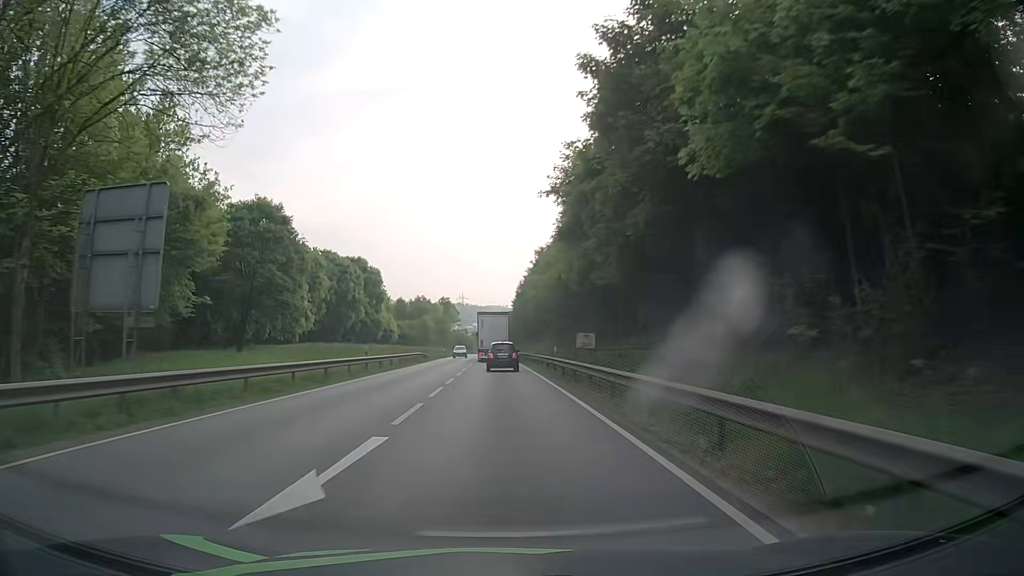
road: primary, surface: asphalt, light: Day
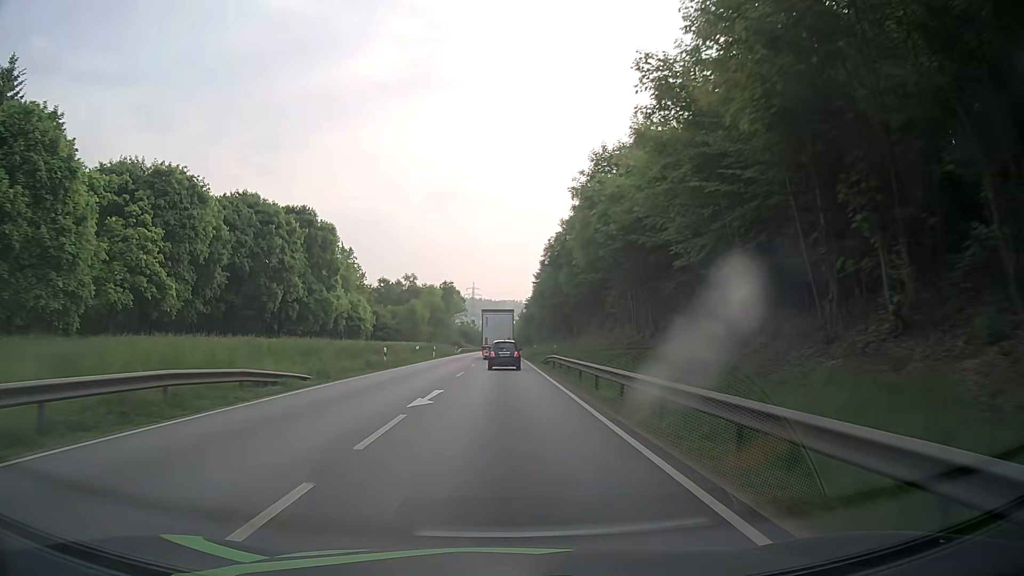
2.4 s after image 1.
(-0.6, +44.8) m; -1°
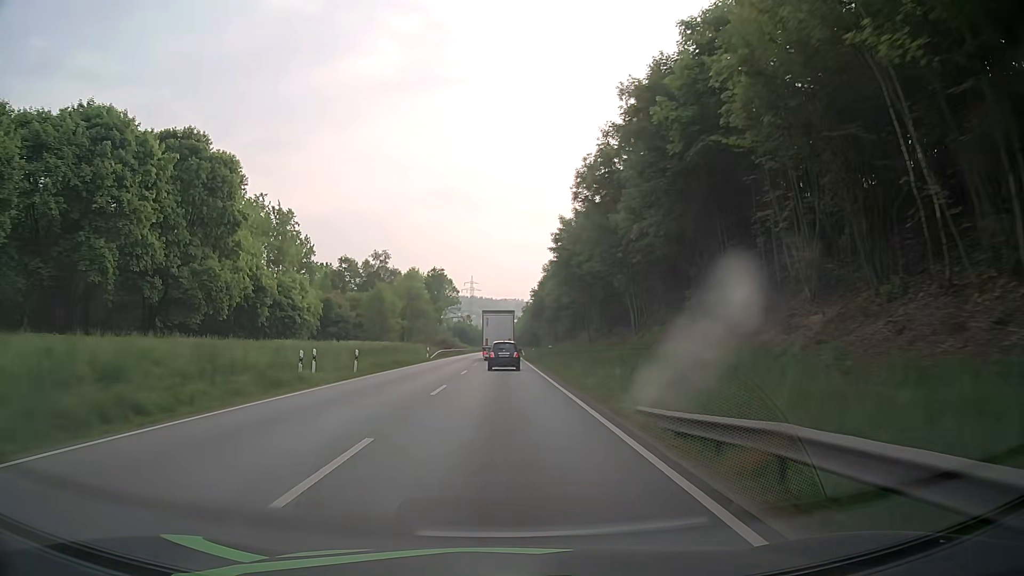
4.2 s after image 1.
(0.0, +33.6) m; 0°
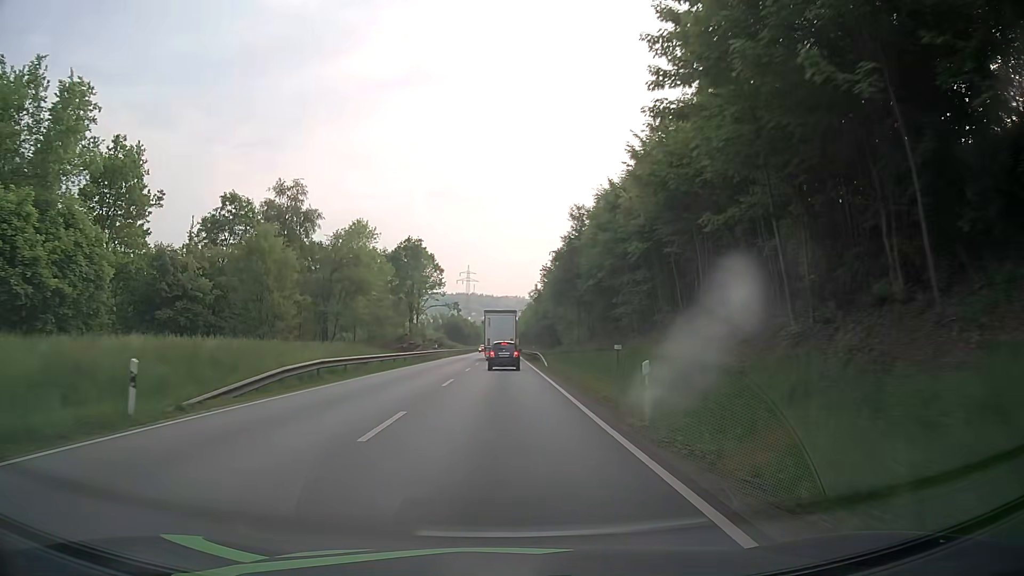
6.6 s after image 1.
(+0.3, +44.9) m; 0°
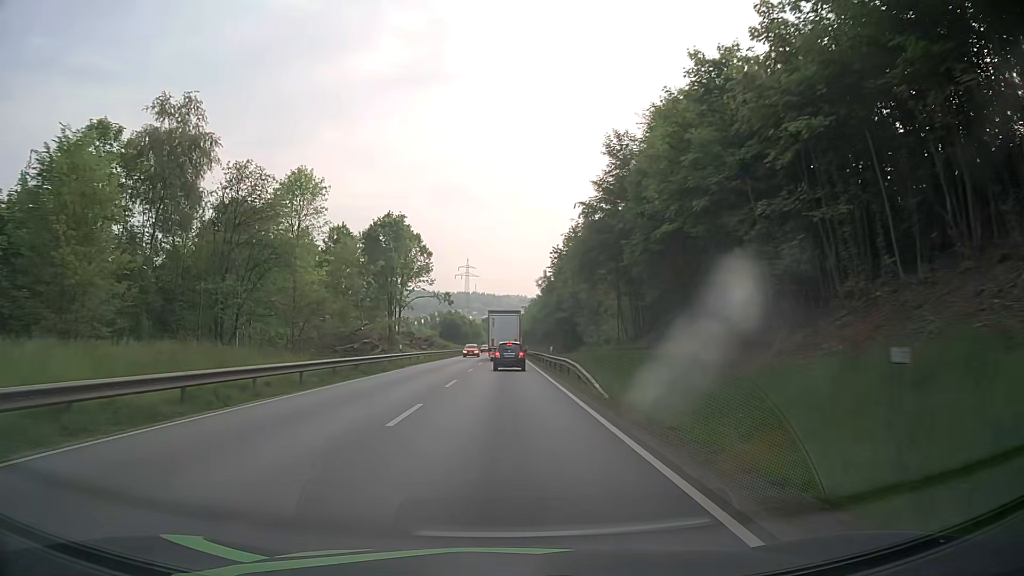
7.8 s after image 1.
(0.0, +22.6) m; 0°
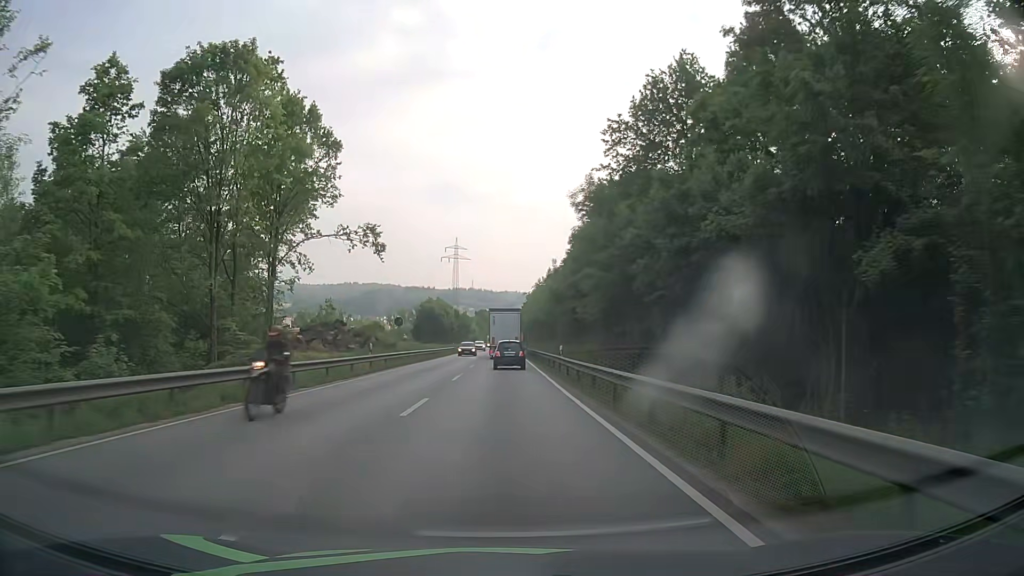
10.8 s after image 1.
(-0.1, +56.7) m; 0°
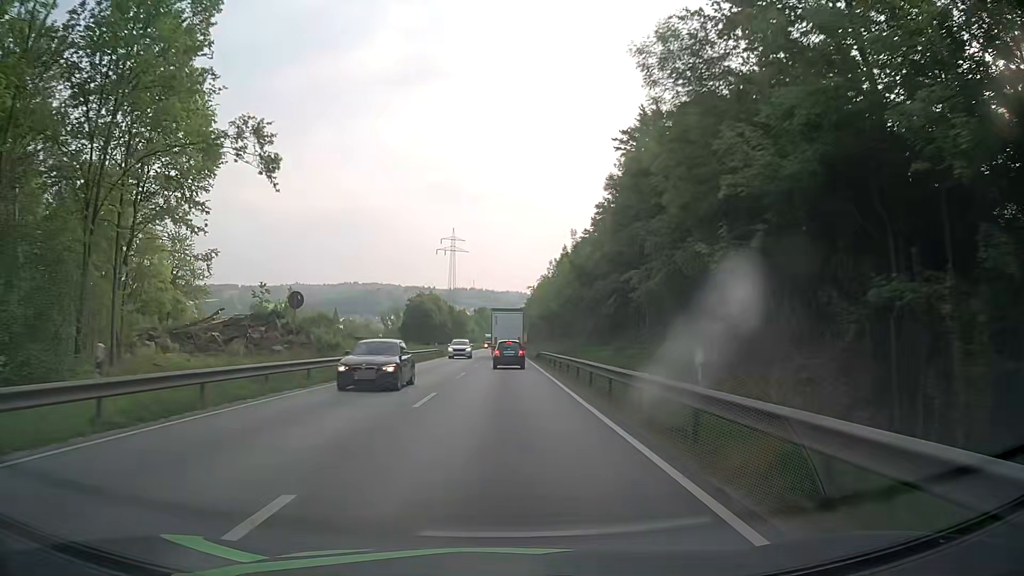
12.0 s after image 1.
(-0.1, +22.8) m; 0°
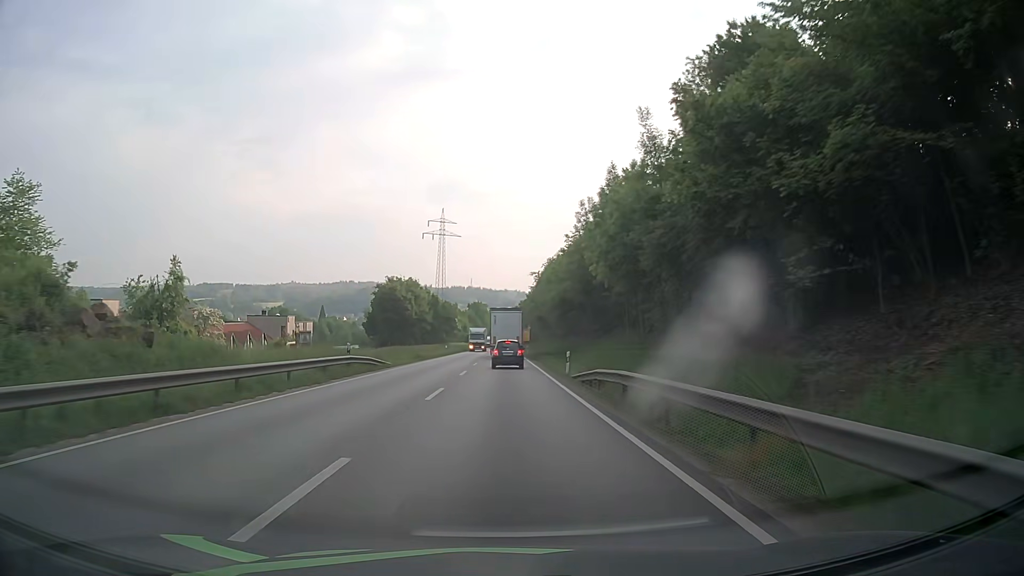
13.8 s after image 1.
(+0.1, +34.2) m; 0°
(0, +10) (0, +20) (0, +30) (0, +40) (0, +50) (0, +60) (0, +70) (0, +80) (0, +90) (0, +100) m
